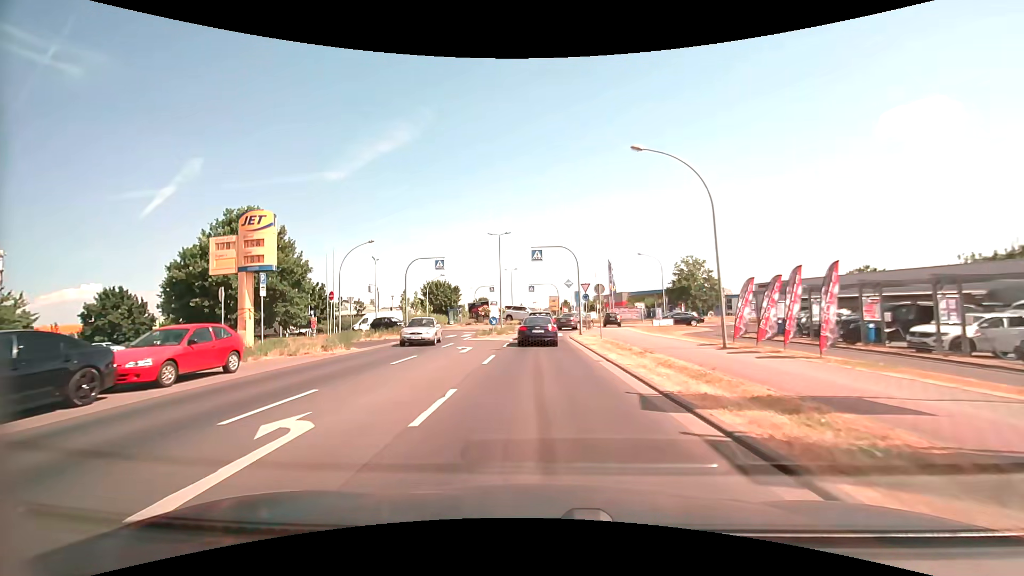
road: tertiary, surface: asphalt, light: Day
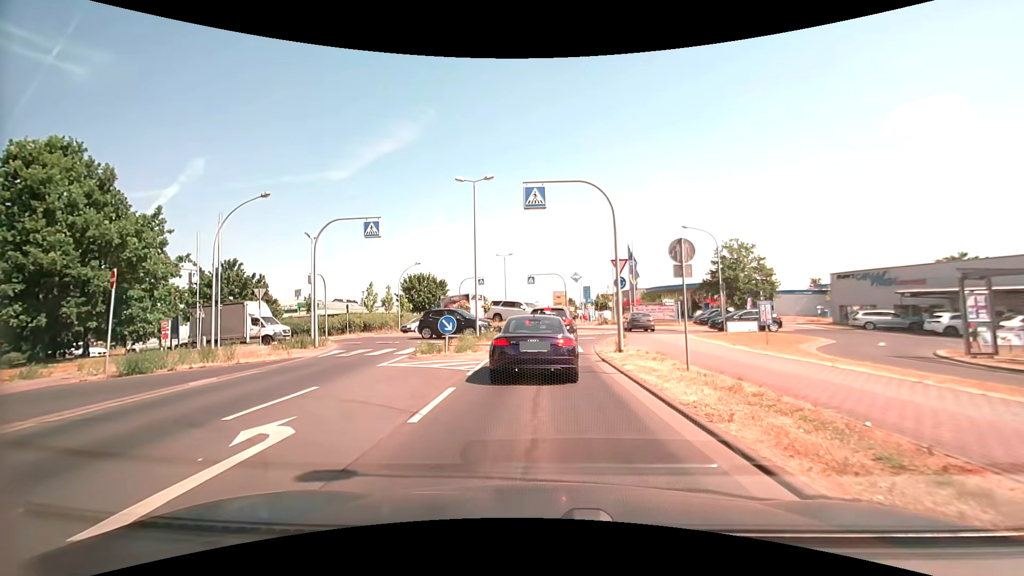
(-0.1, +15.4) m; -1°
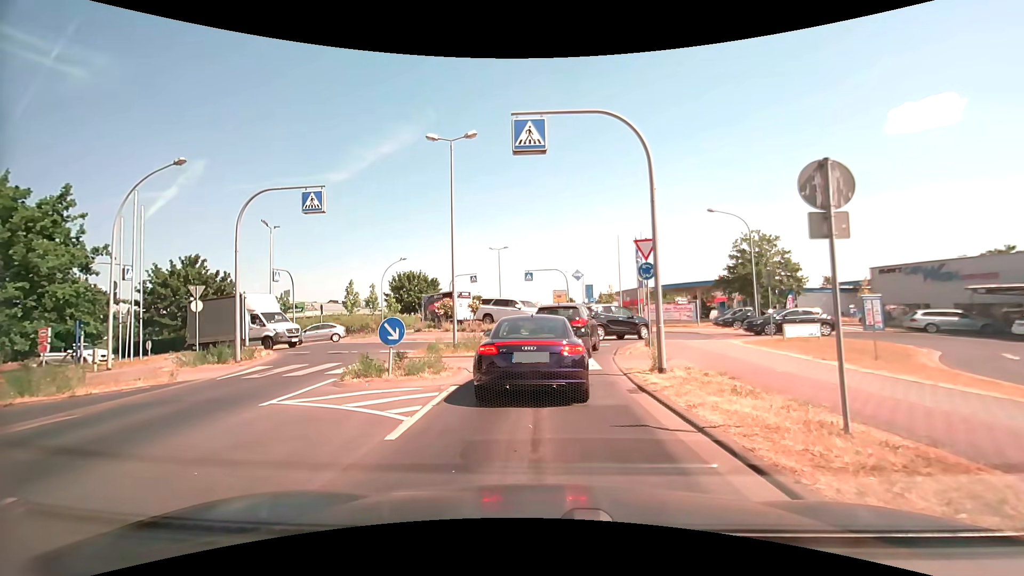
(0.0, +5.6) m; -1°
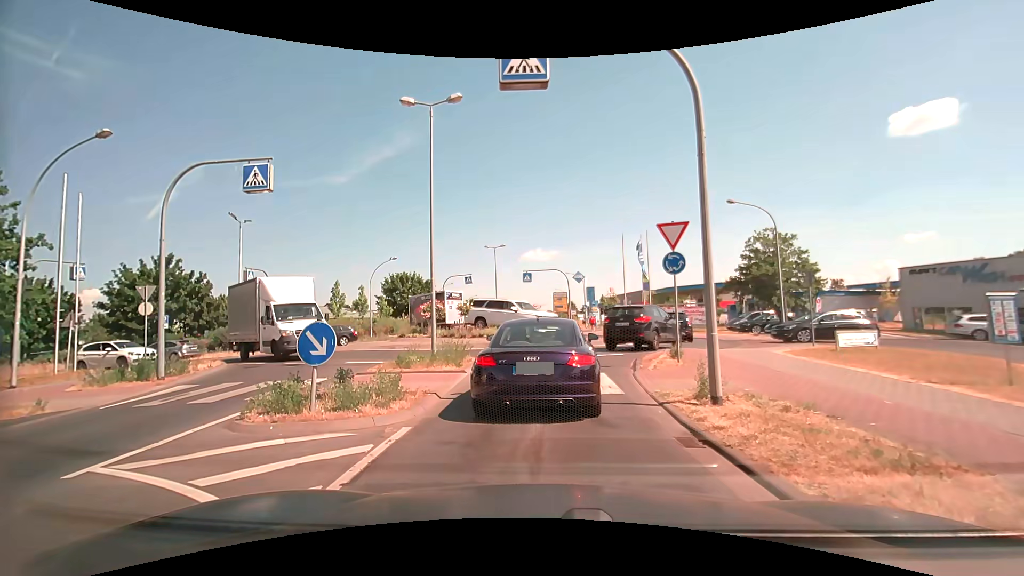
(+0.1, +3.3) m; +1°
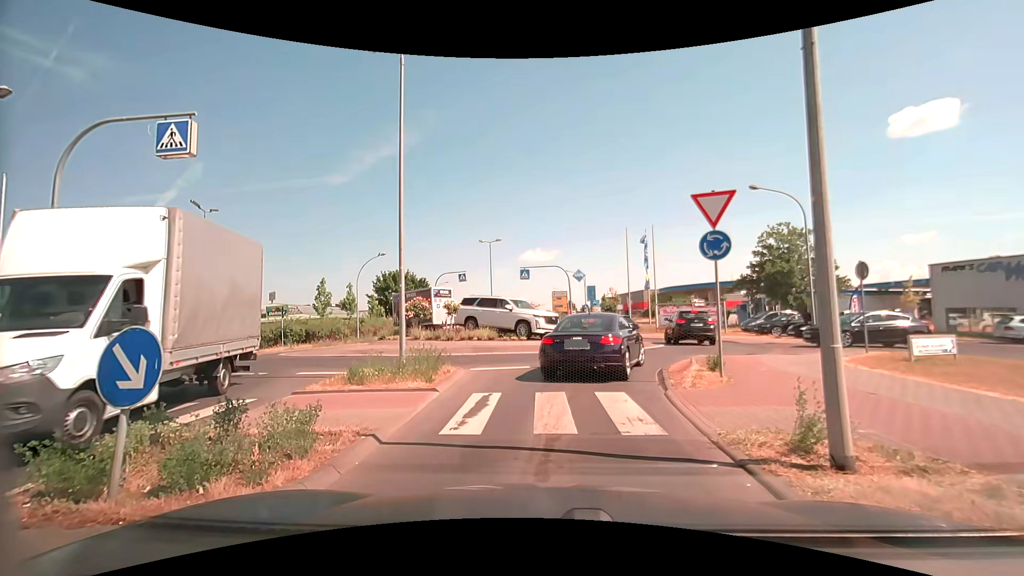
(0.0, +3.2) m; 0°
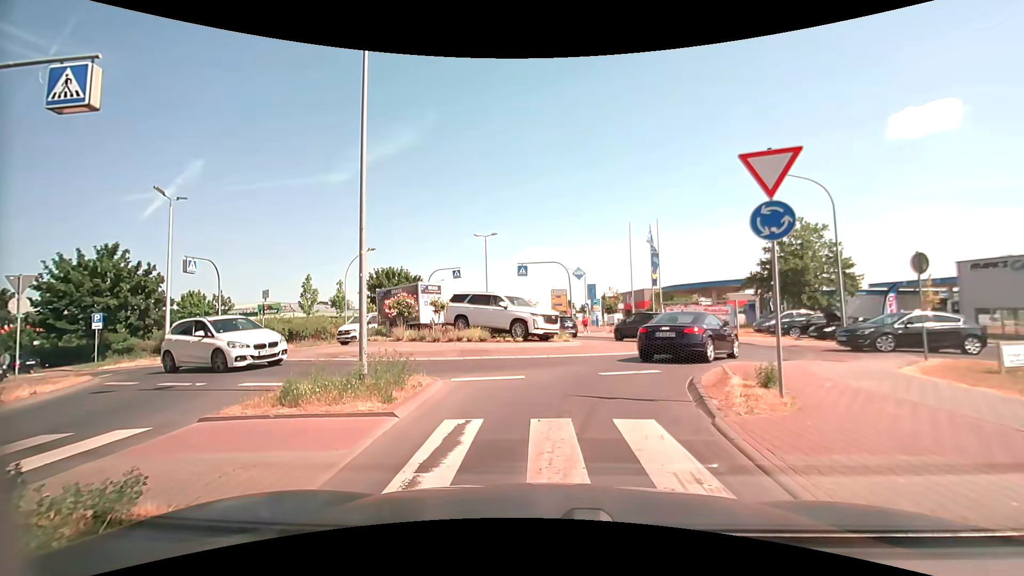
(0.0, +2.5) m; -1°
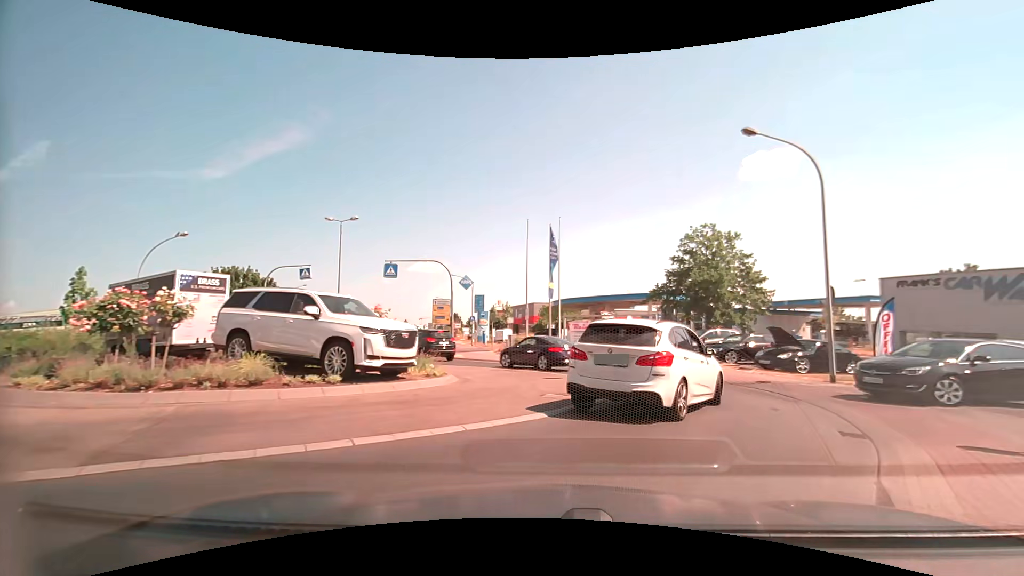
(+0.6, +9.4) m; +12°
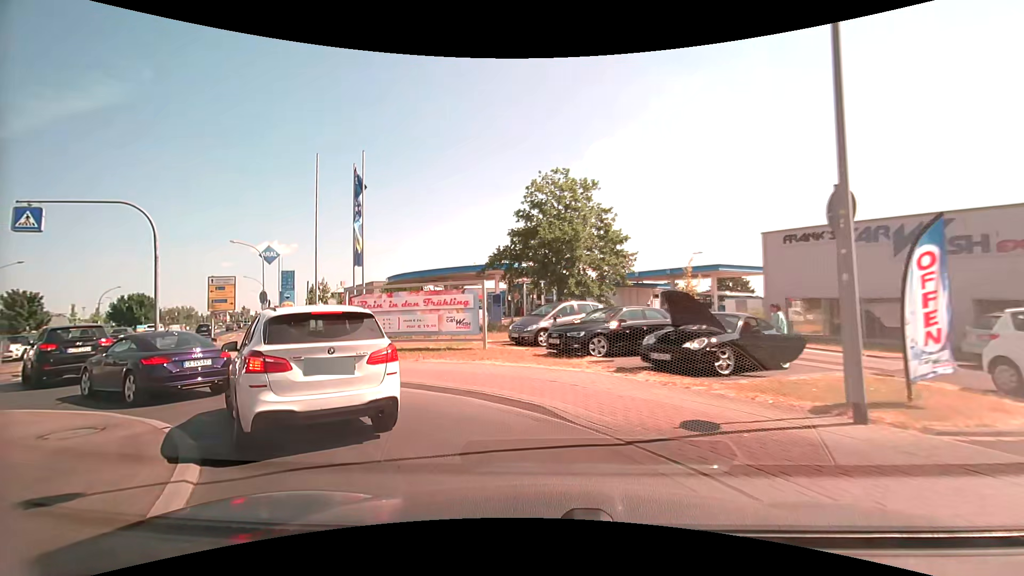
(+2.9, +10.3) m; +18°
(-3, +9) (-13, +12) (-21, +7) (-26, -2) (-34, -8) (-42, -13) (-51, -18) (-60, -23) (-68, -28) (-77, -33) m
